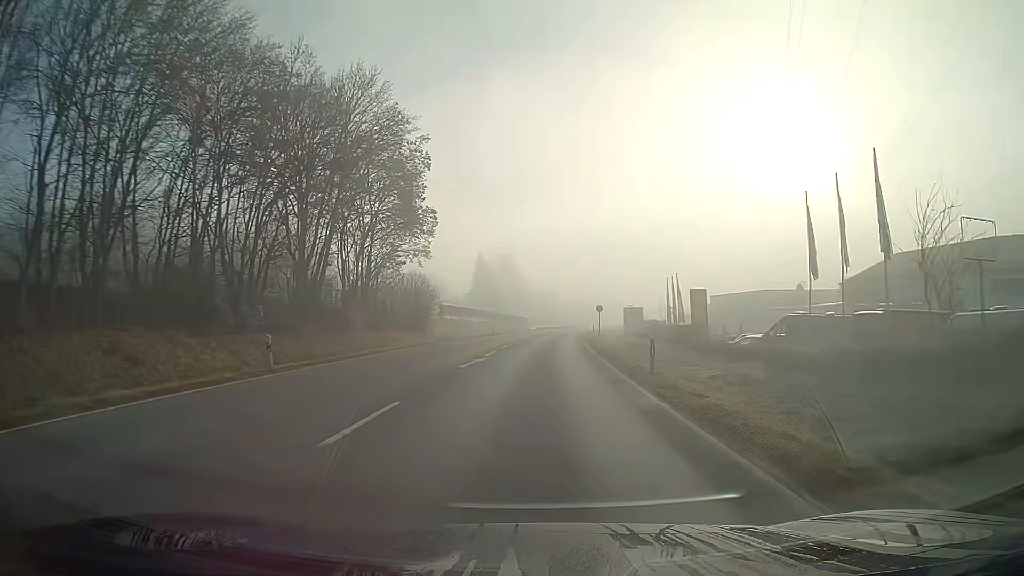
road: primary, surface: asphalt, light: Day
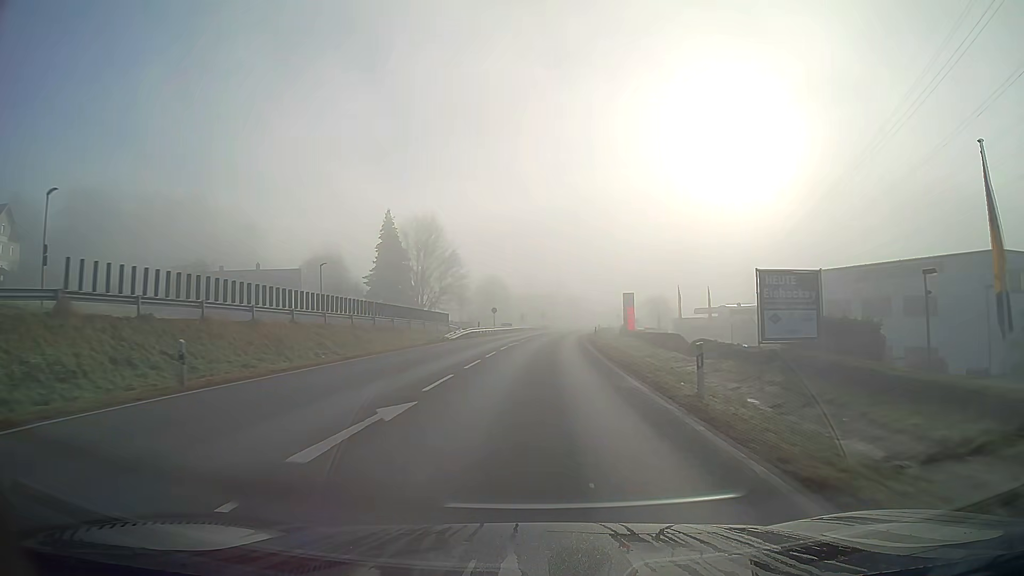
(+2.0, +54.9) m; +4°
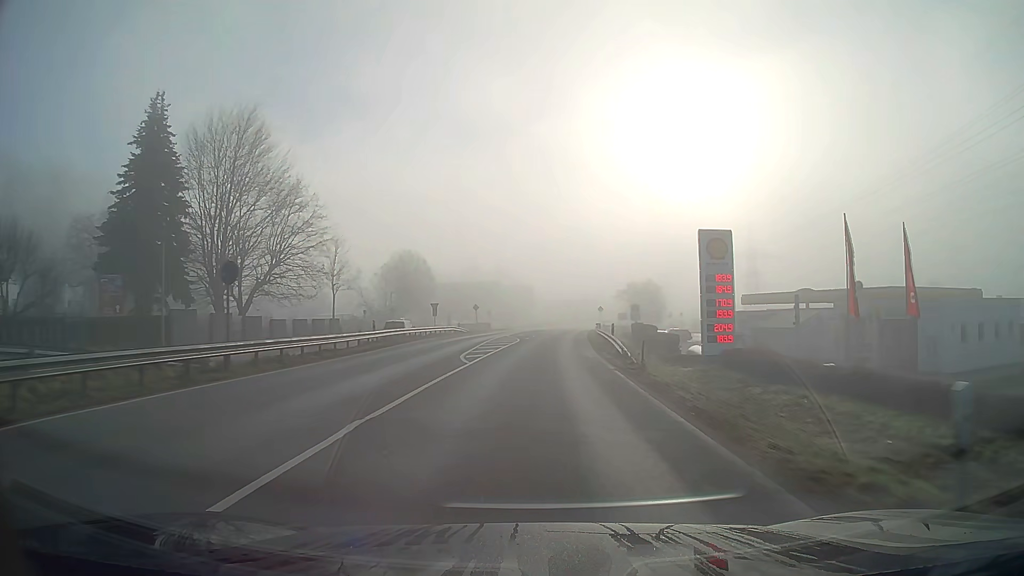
(+2.2, +54.9) m; +5°
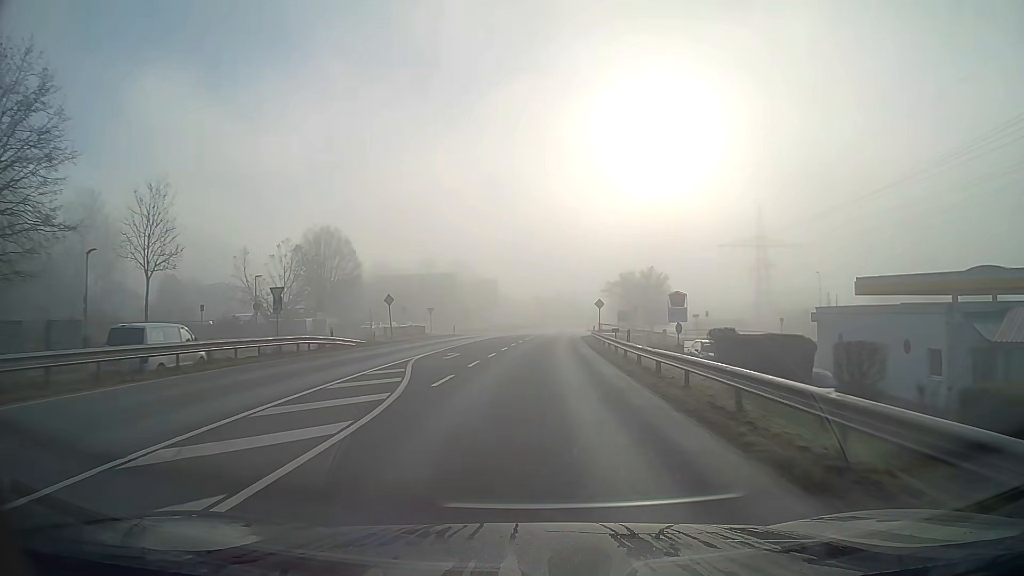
(+0.8, +33.0) m; +3°
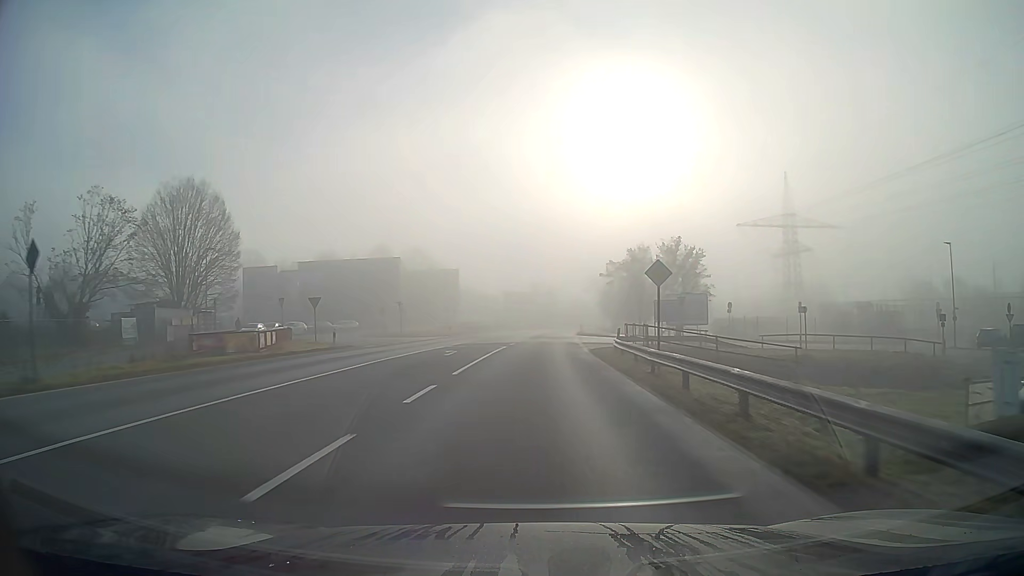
(+0.6, +32.9) m; +2°
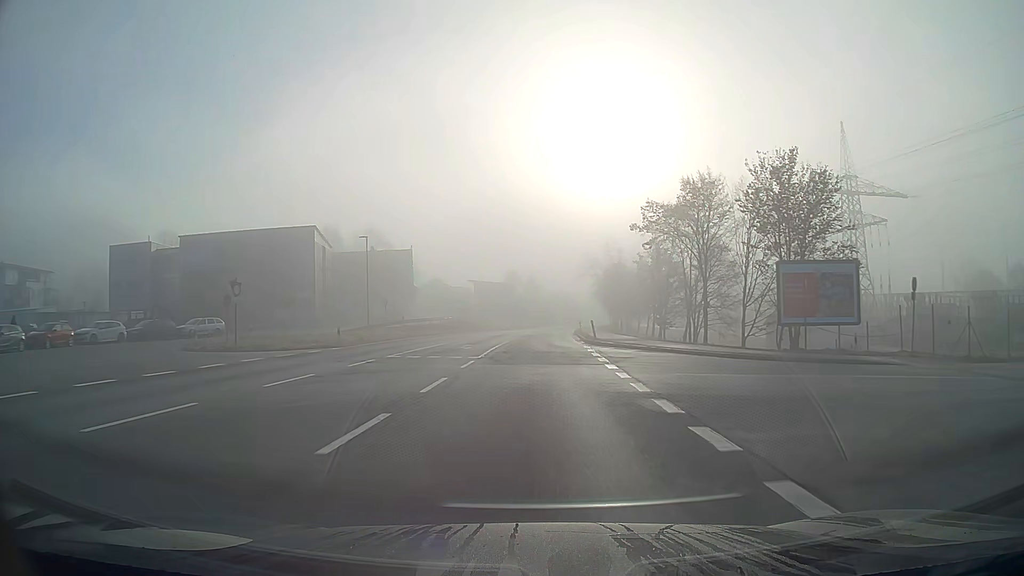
(+0.5, +32.9) m; +2°
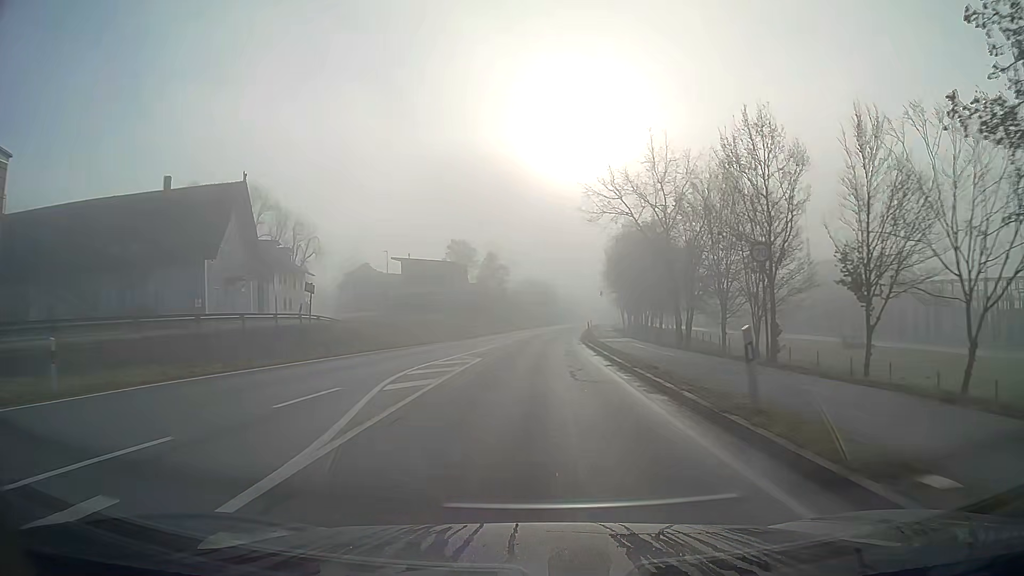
(+1.2, +54.9) m; +3°
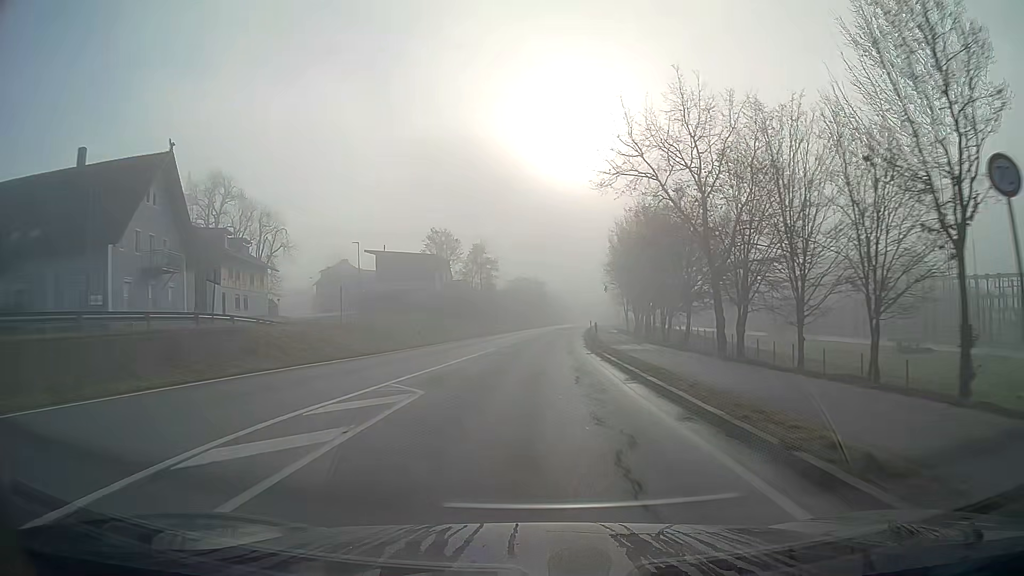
(+0.1, +11.0) m; +1°
(0, +10) (0, +20) (+1, +30) (+1, +40) (+1, +50) (+2, +60) (+3, +70) (+4, +80) (+4, +90) (+5, +100) m
